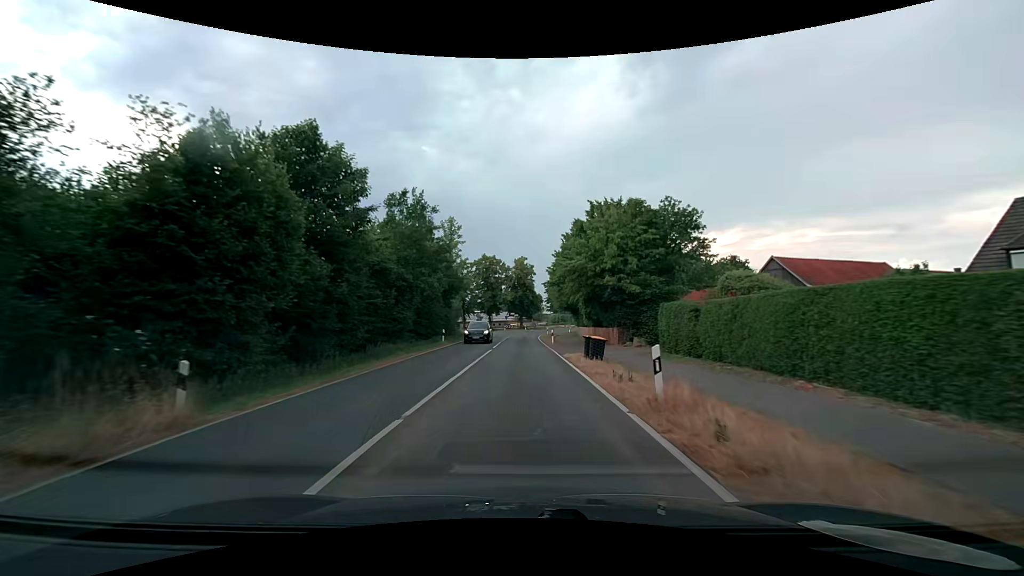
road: secondary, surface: asphalt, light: Day
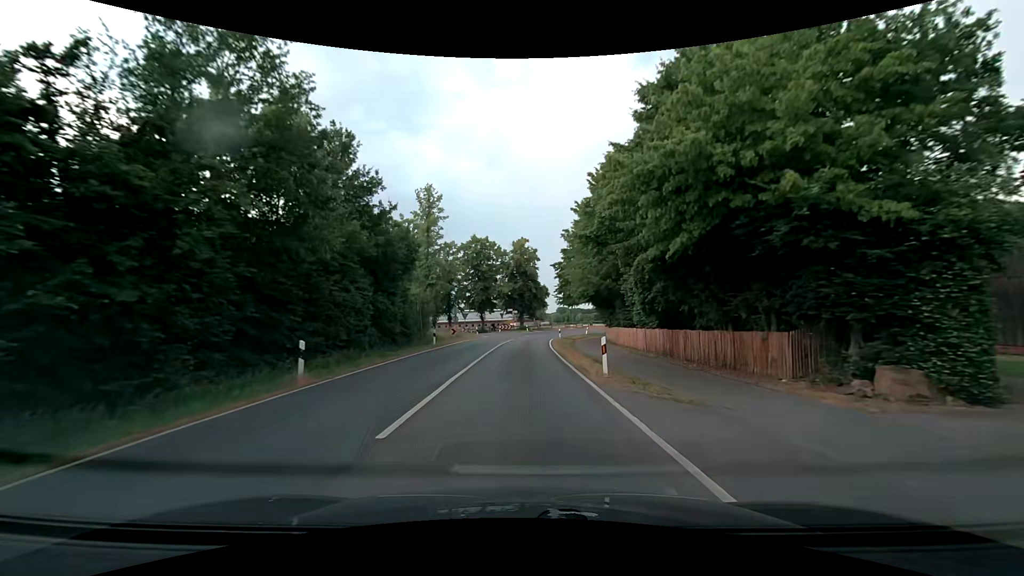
(0.0, +23.4) m; 0°
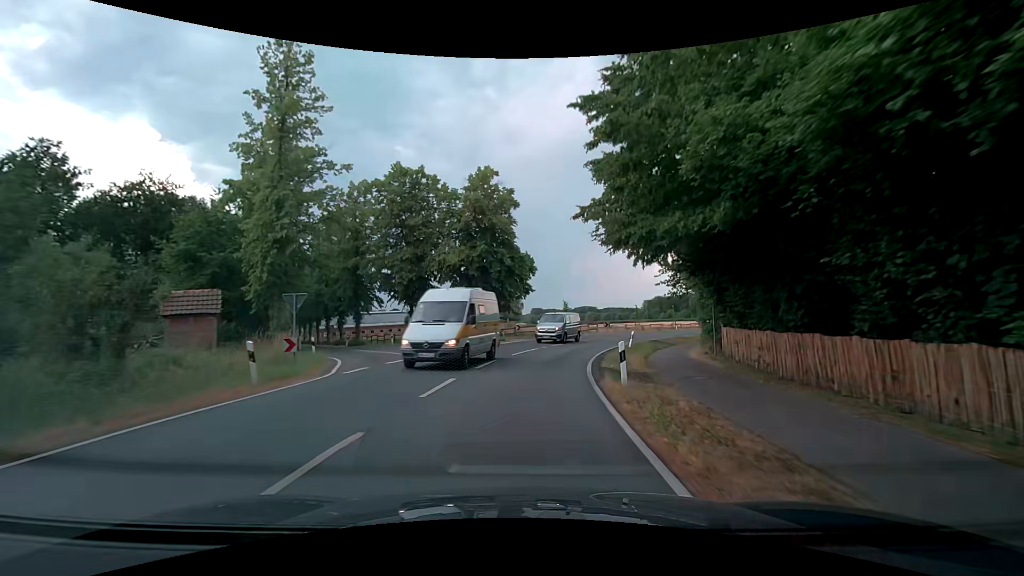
(+0.5, +39.1) m; +2°
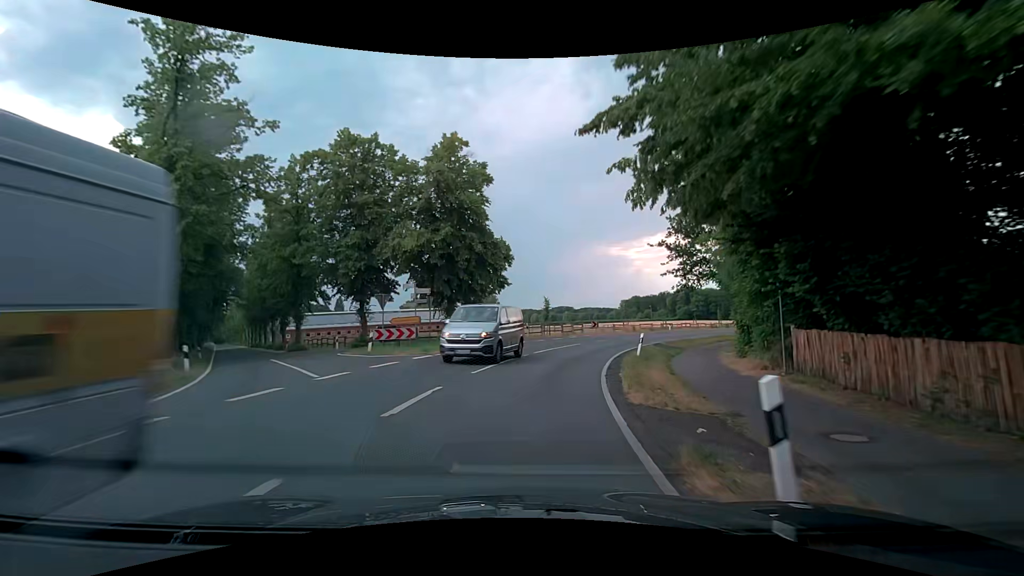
(+0.2, +7.8) m; +3°
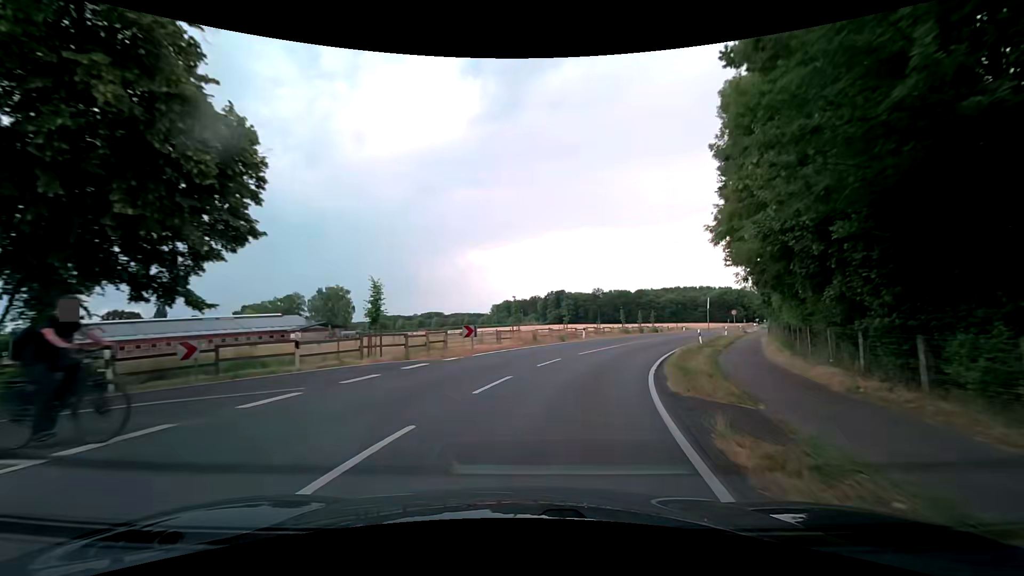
(+2.6, +23.2) m; +14°
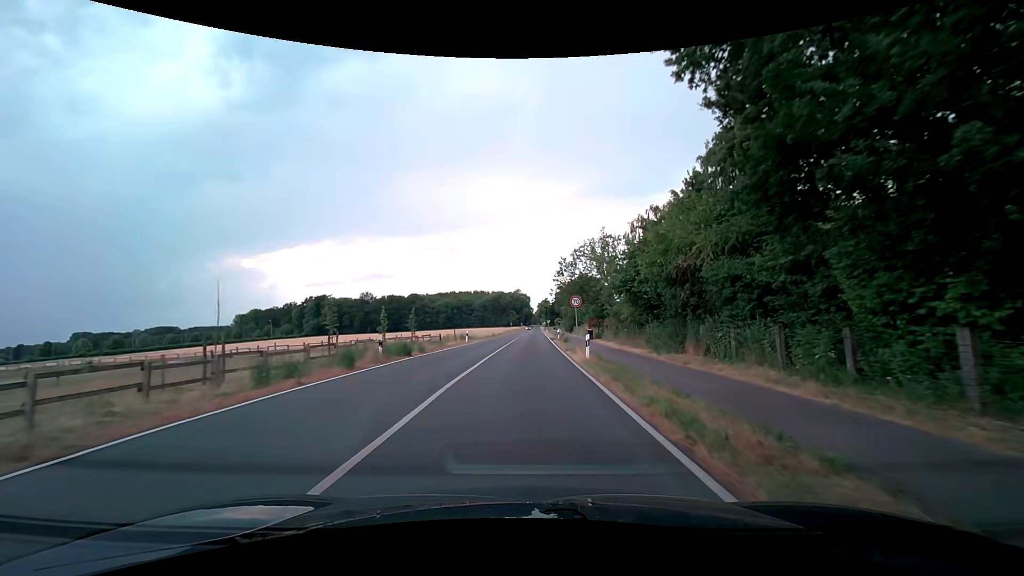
(+10.2, +37.0) m; +26°
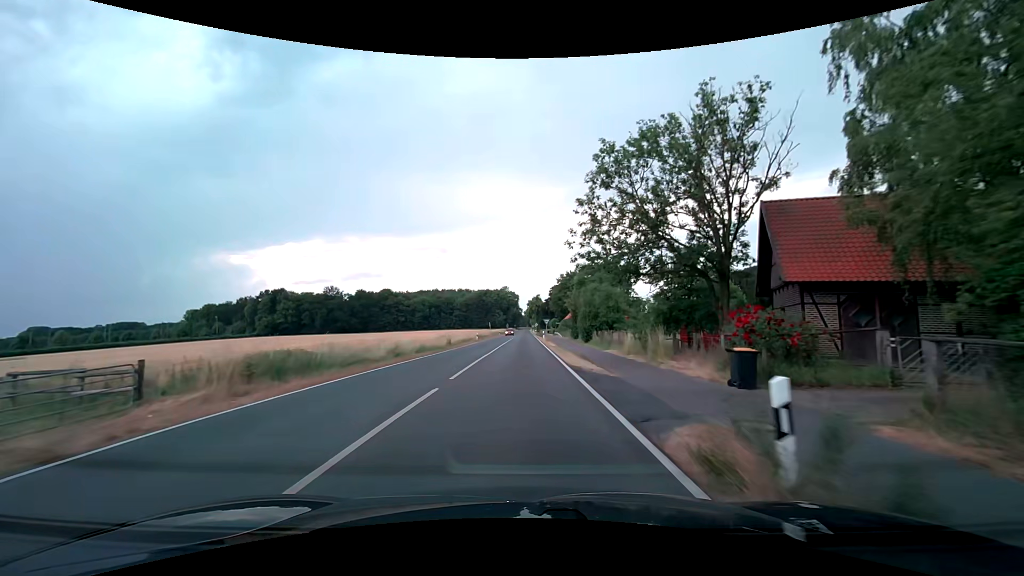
(+0.5, +39.7) m; +1°
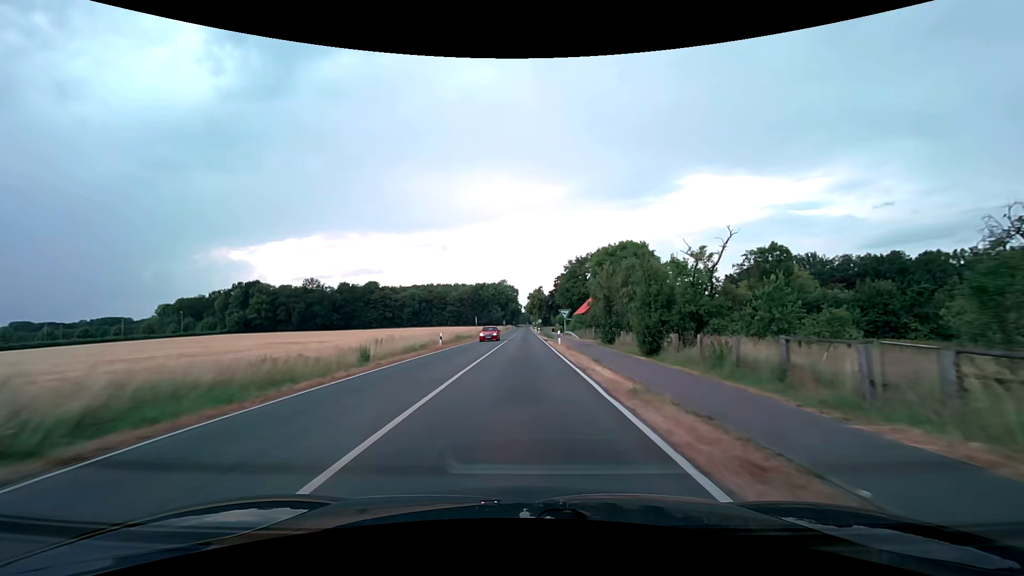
(+0.1, +26.6) m; +1°
(0, +10) (0, +20) (0, +30) (0, +40) (0, +50) (0, +60) (0, +70) (0, +80) (0, +90) (0, +100) m
